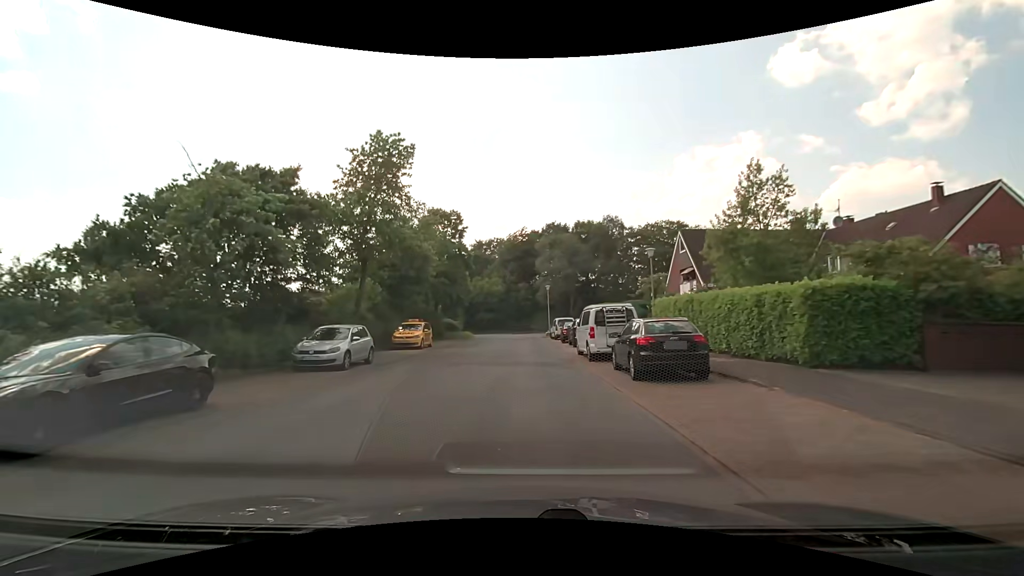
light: Day
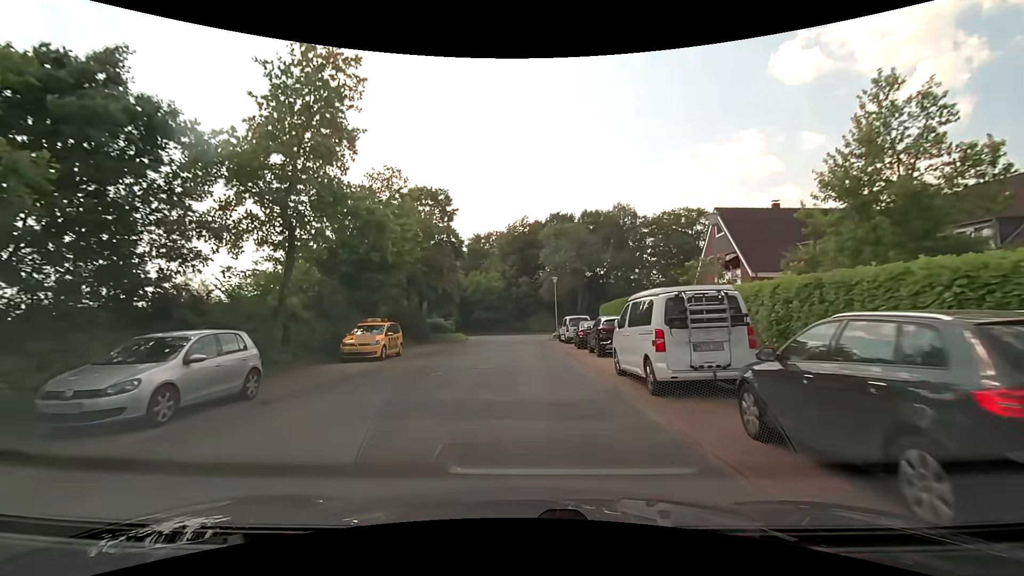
(0.0, +8.5) m; 0°
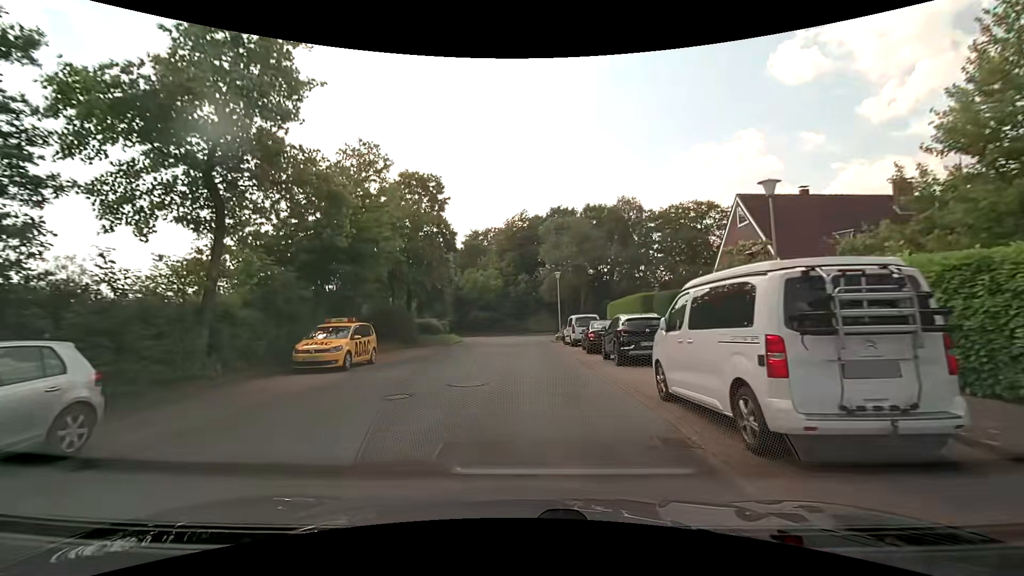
(0.0, +4.2) m; 0°
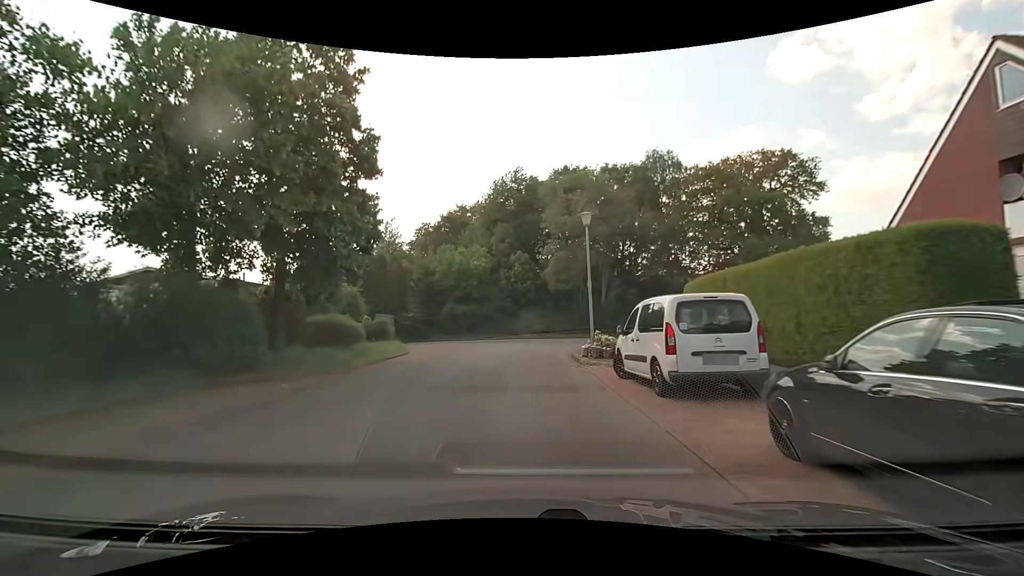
(+0.3, +19.8) m; 0°
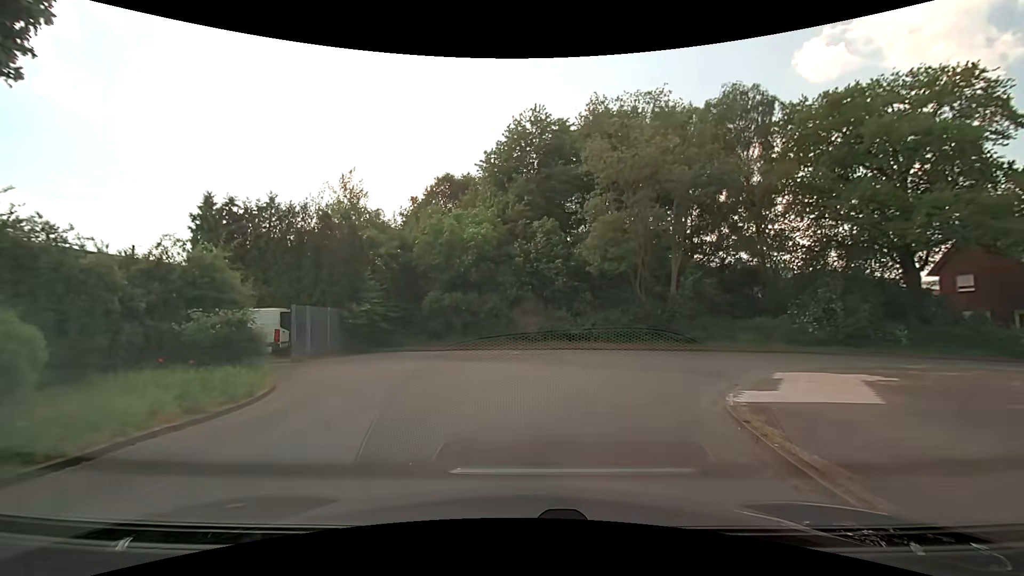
(-0.4, +16.3) m; -2°
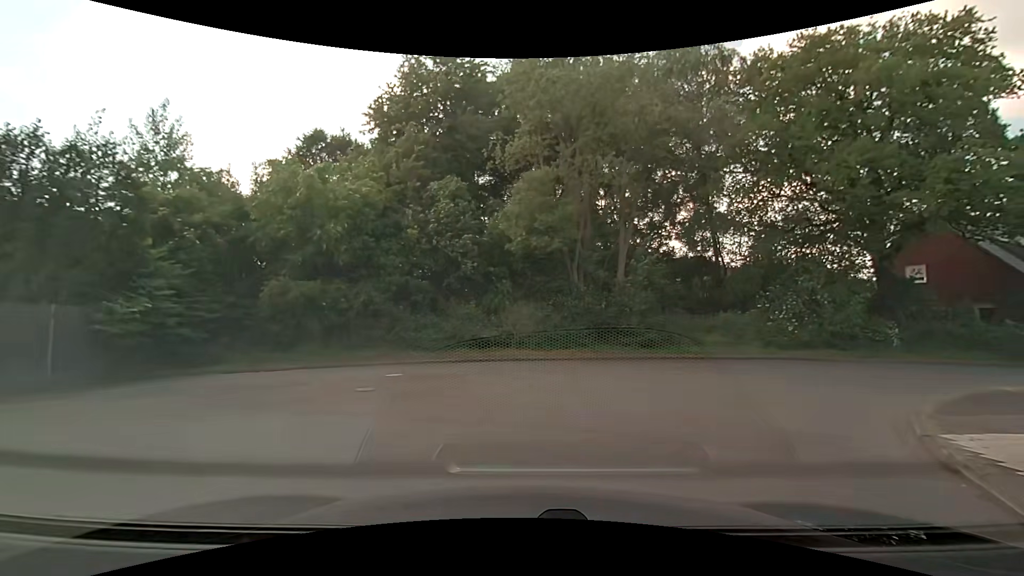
(+0.5, +9.0) m; +9°
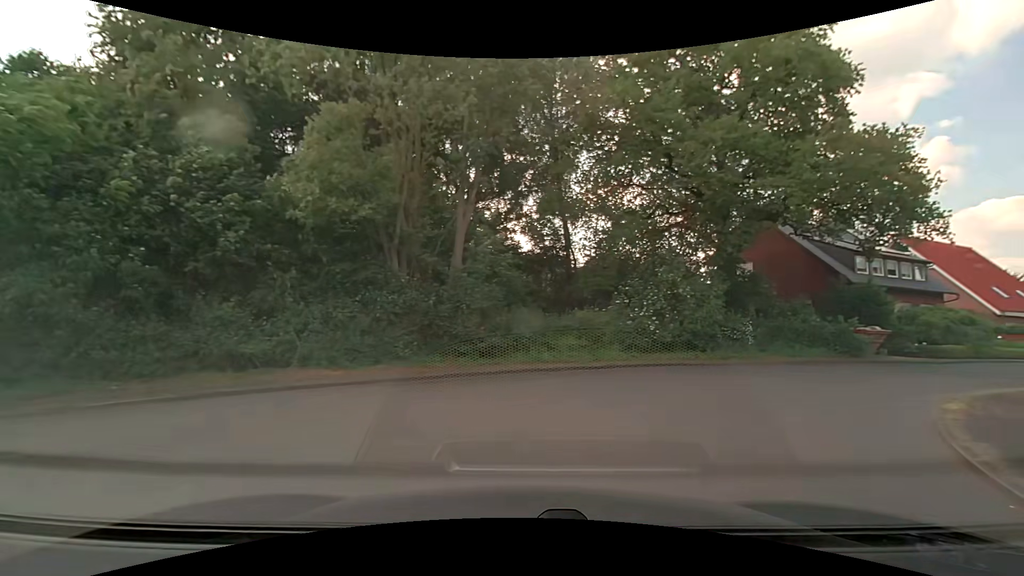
(+0.8, +6.1) m; +16°
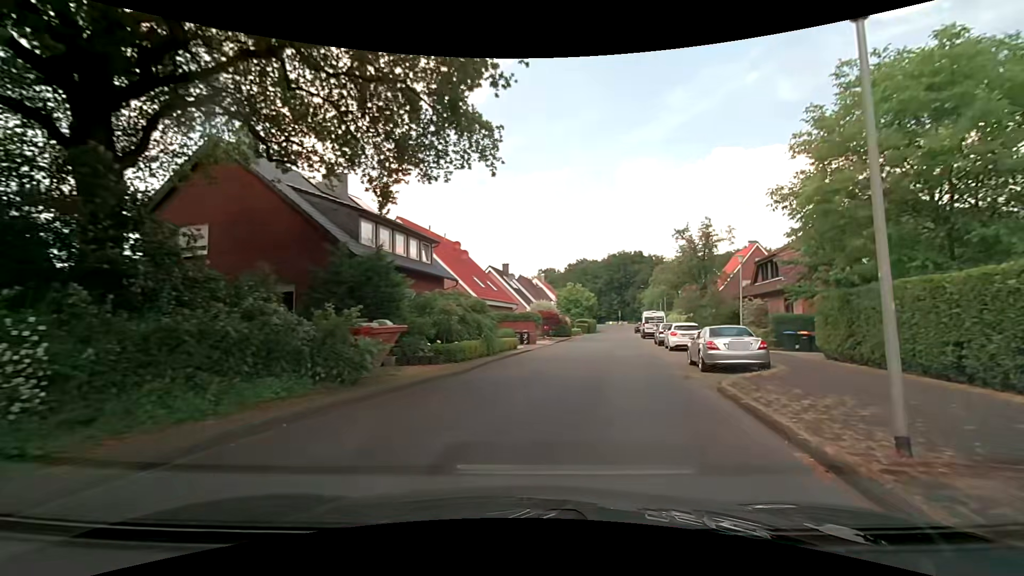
(+7.4, +13.8) m; +53°
(+1, +10) (+3, +20) (+5, +30) (+7, +39) (+9, +49) (+10, +59) (+12, +69) (+14, +79) (+16, +89) (+19, +98) m
